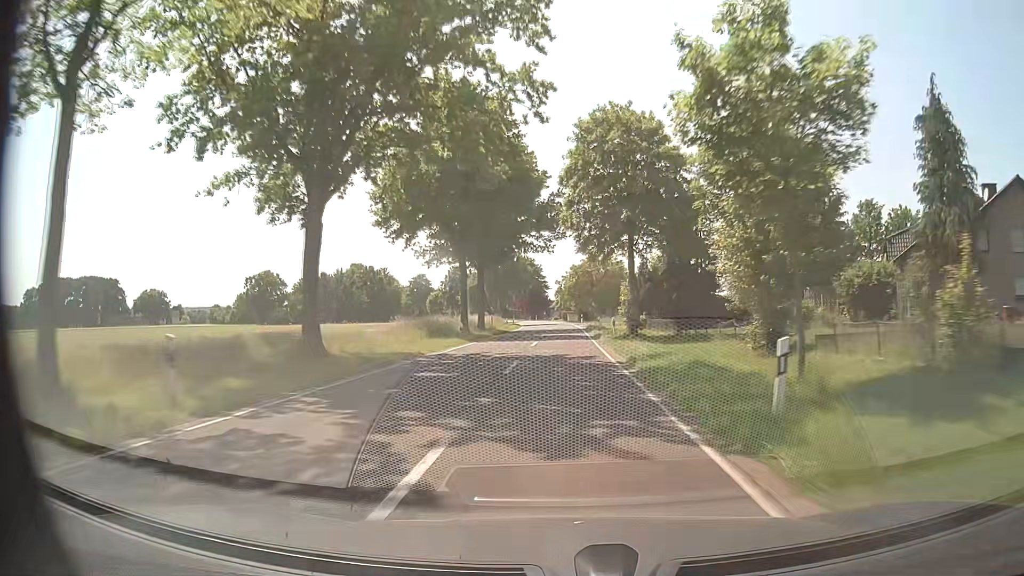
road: tertiary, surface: asphalt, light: Day
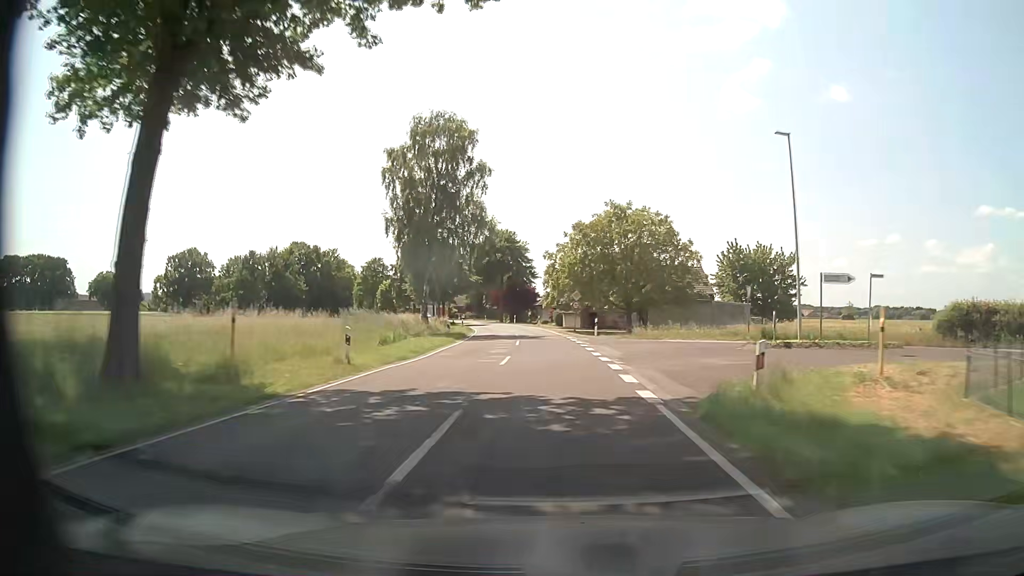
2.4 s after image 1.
(+0.3, +47.2) m; 0°
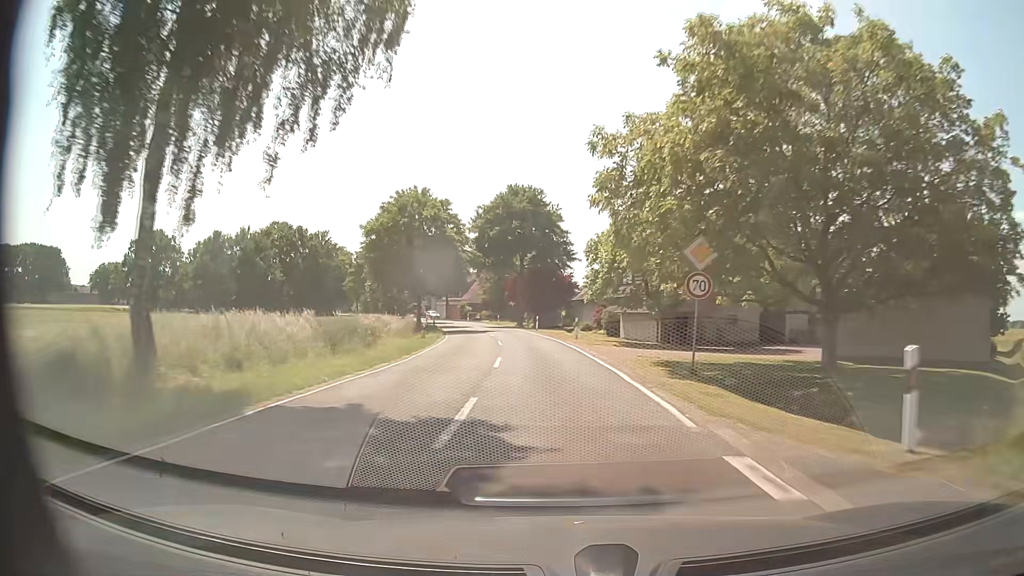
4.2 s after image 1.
(-0.3, +35.4) m; -2°
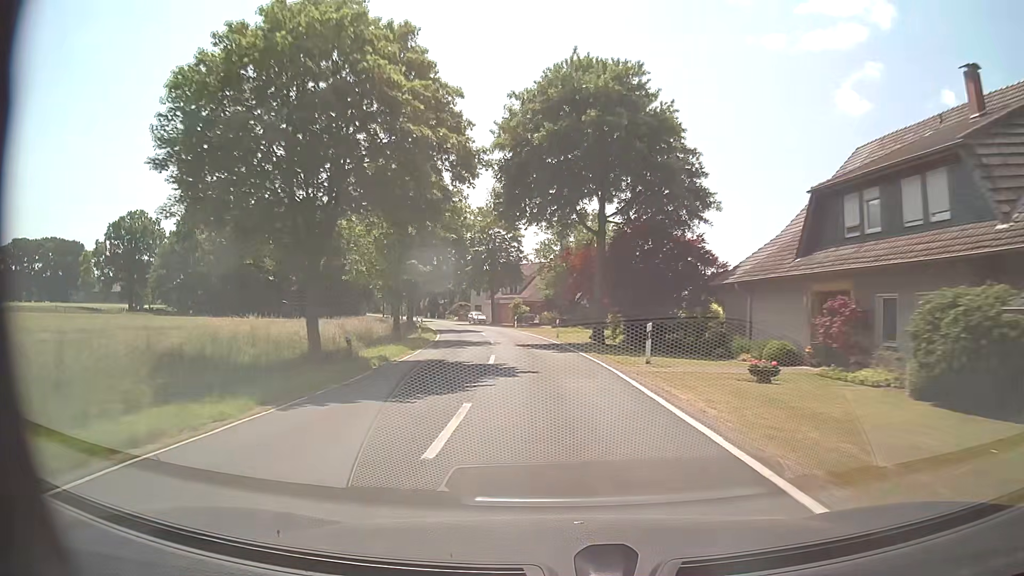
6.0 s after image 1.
(-1.8, +35.3) m; -6°
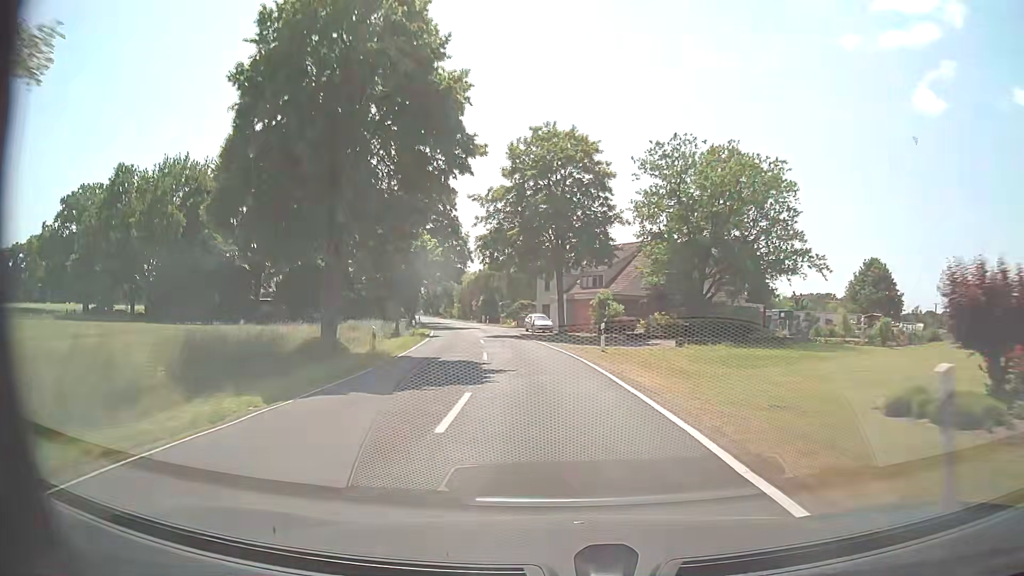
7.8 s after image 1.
(-2.2, +35.2) m; -7°
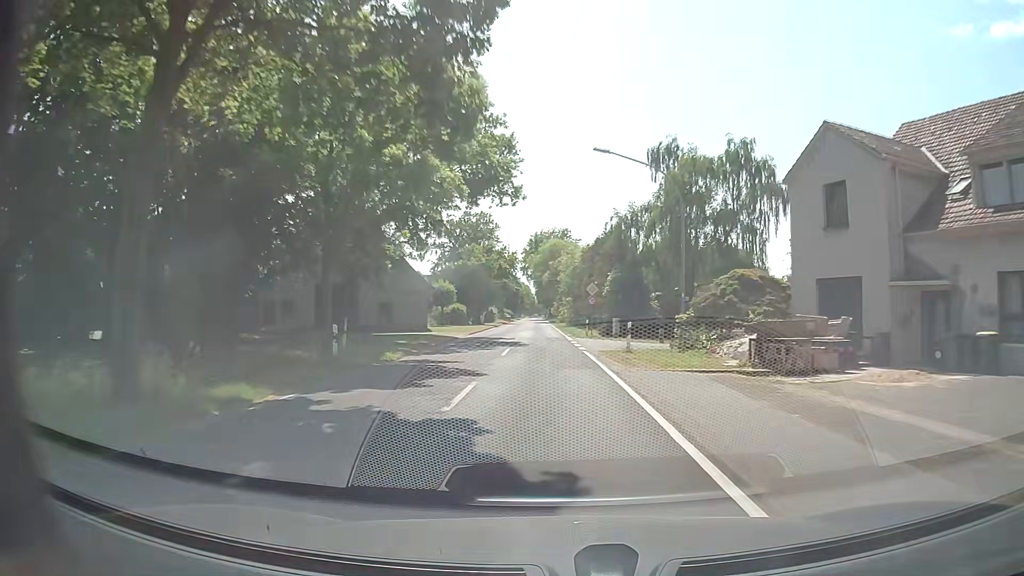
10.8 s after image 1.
(-6.6, +58.4) m; -12°
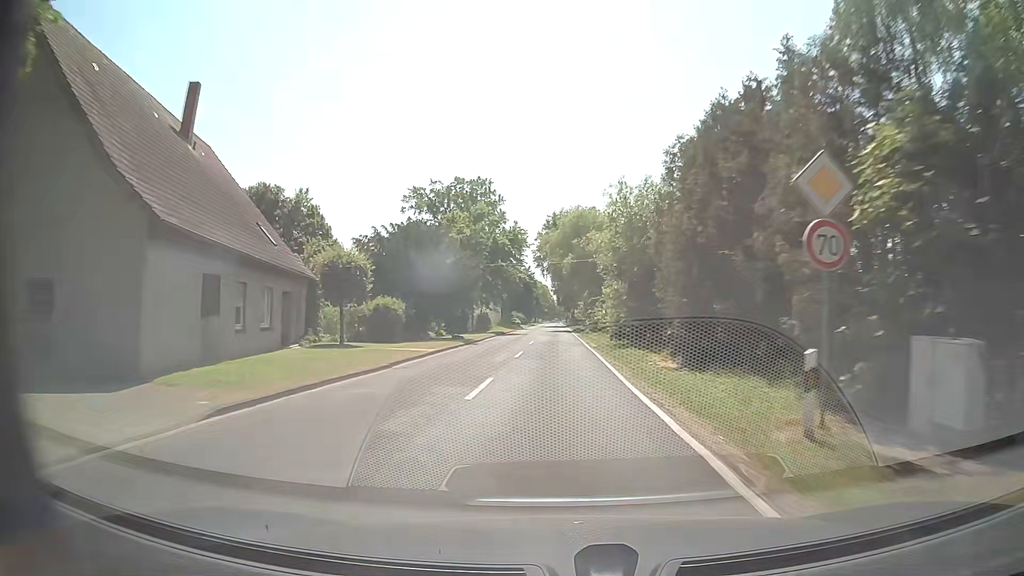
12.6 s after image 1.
(-0.9, +35.4) m; -2°
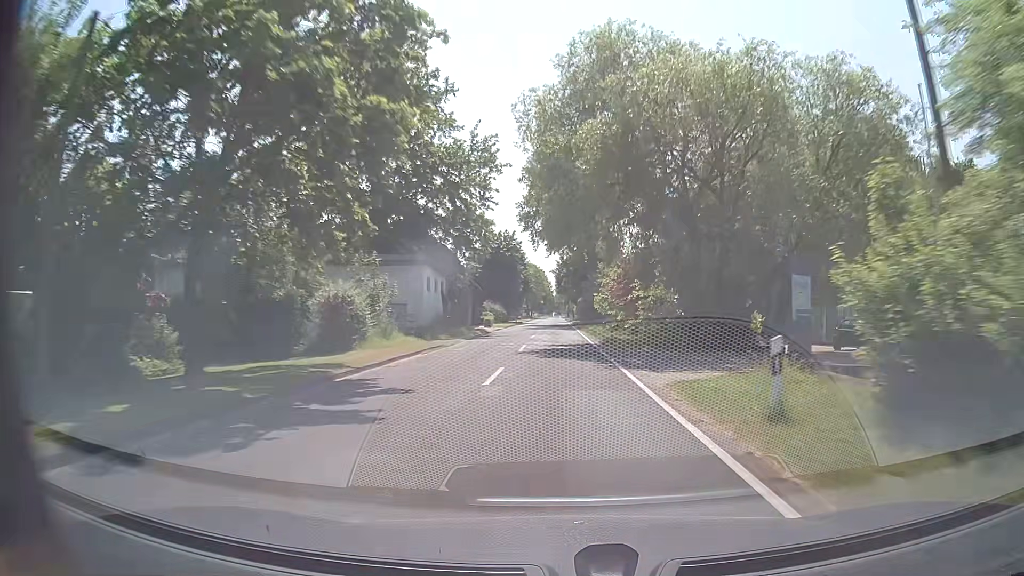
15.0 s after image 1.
(-0.1, +47.3) m; 0°
(0, +10) (0, +20) (0, +30) (0, +40) (0, +50) (0, +60) (0, +70) (0, +80) (0, +90) (0, +100) m
